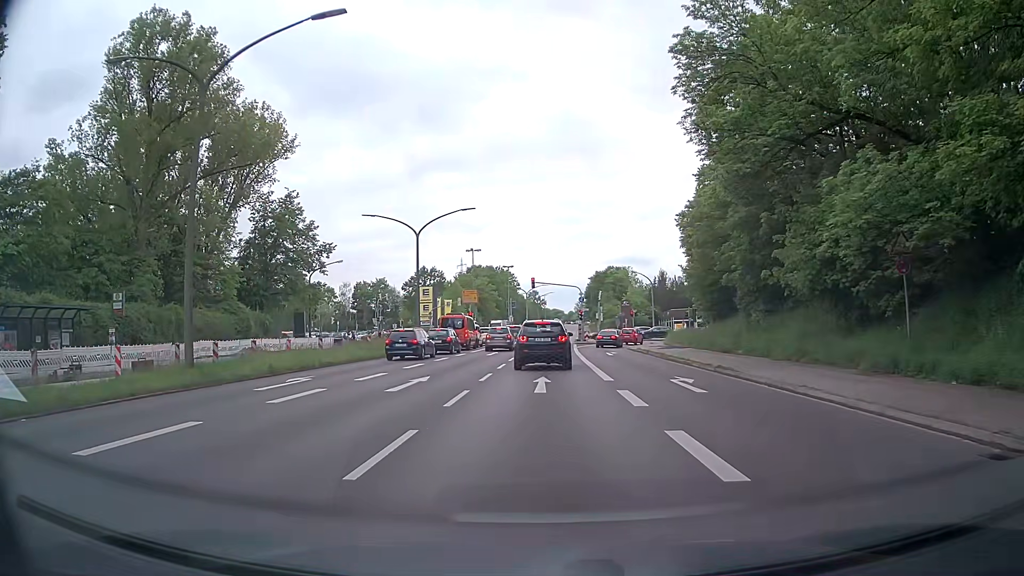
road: primary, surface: asphalt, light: Day
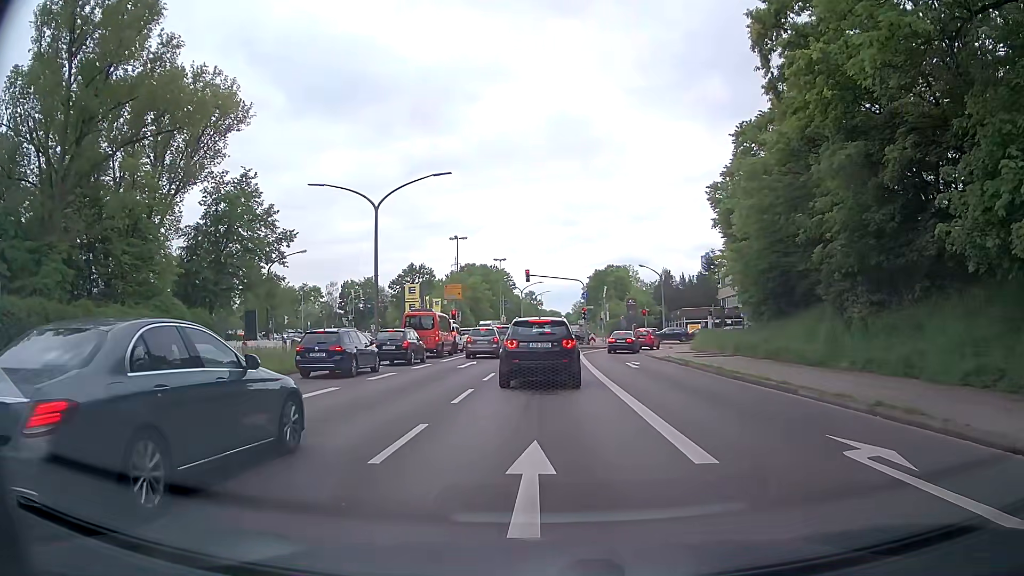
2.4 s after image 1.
(+0.1, +10.9) m; +2°
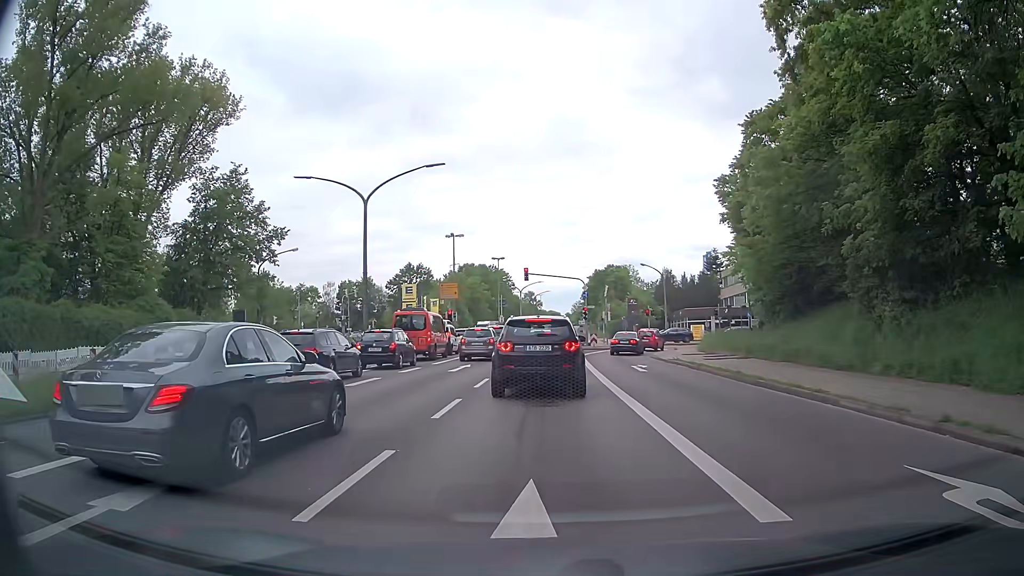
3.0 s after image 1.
(0.0, +2.1) m; -1°
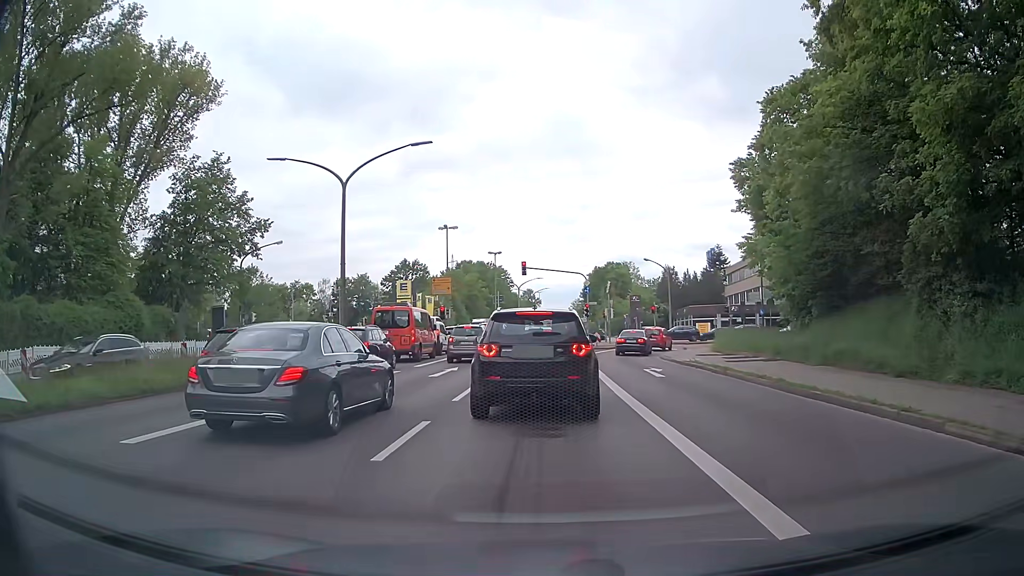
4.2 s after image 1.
(0.0, +3.6) m; 0°
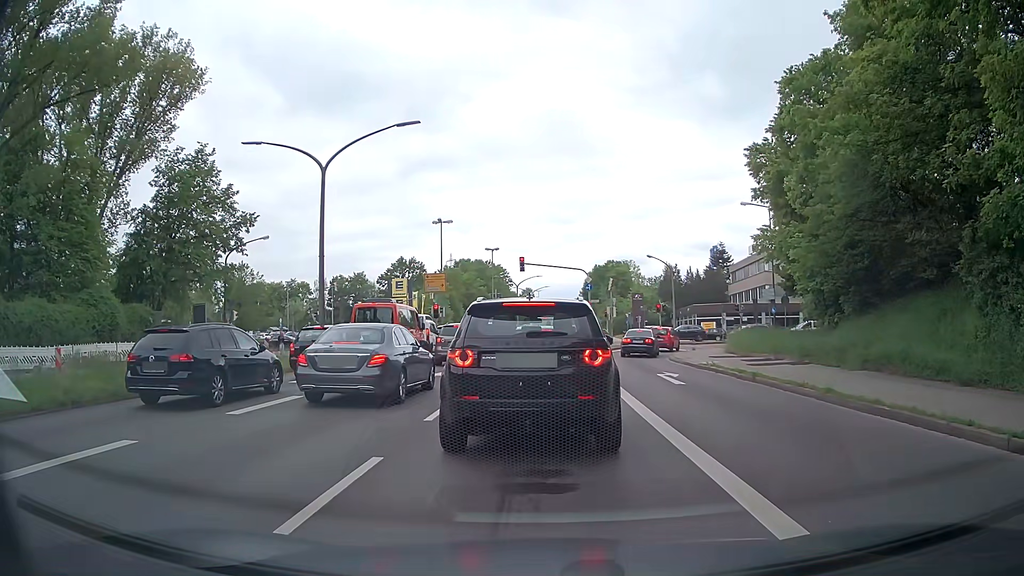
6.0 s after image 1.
(0.0, +2.8) m; -1°
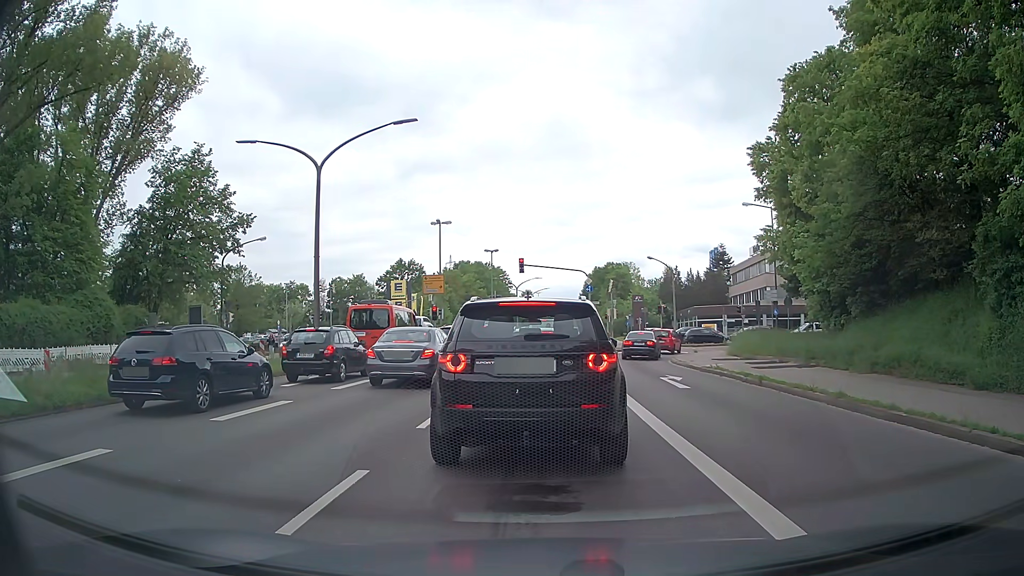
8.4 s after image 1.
(0.0, +0.6) m; 0°
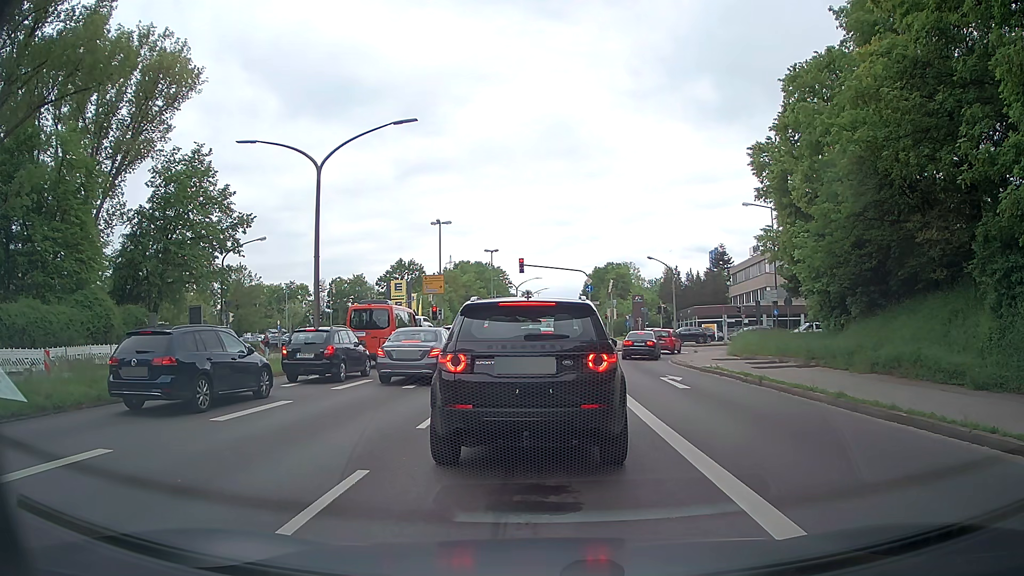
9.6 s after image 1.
(0.0, 0.0) m; 0°
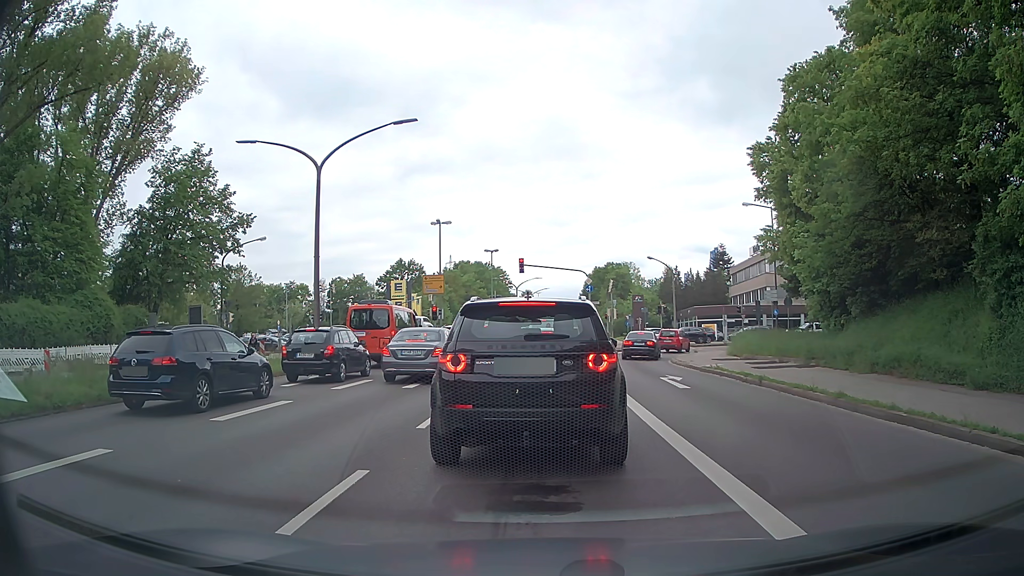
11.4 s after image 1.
(0.0, 0.0) m; 0°
